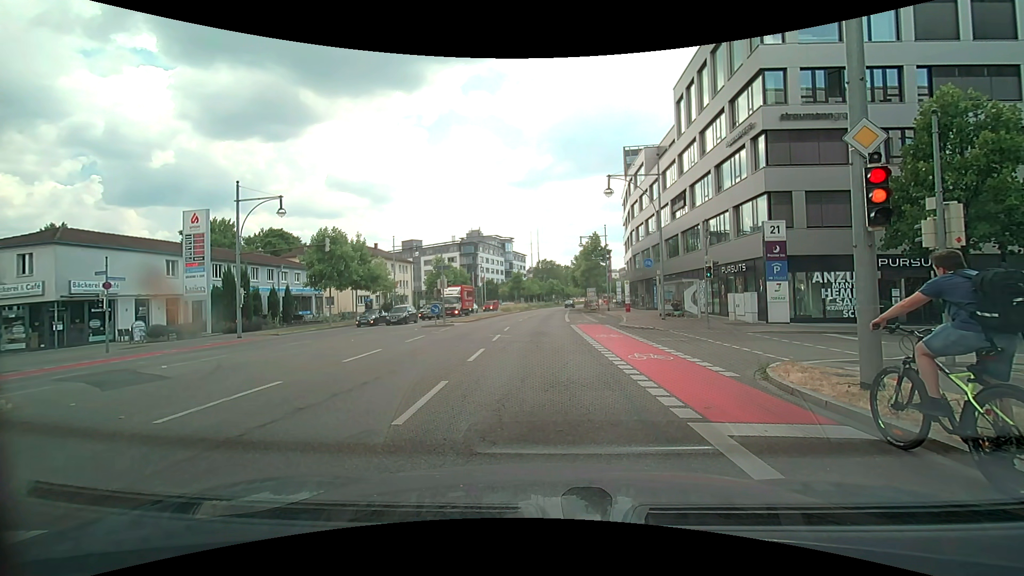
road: primary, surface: asphalt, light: Day
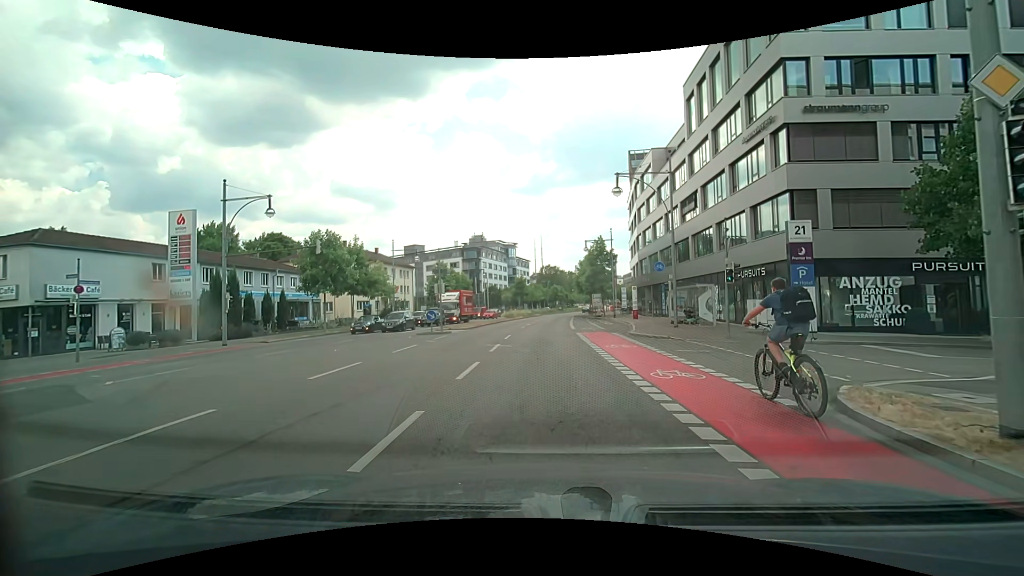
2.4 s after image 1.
(0.0, +2.2) m; -1°
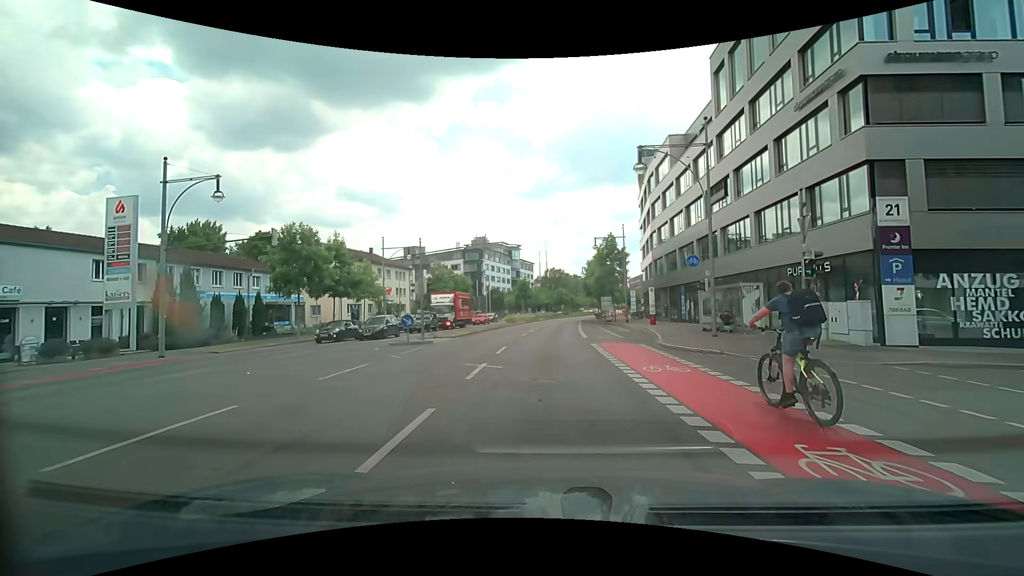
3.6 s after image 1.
(0.0, +6.0) m; 0°
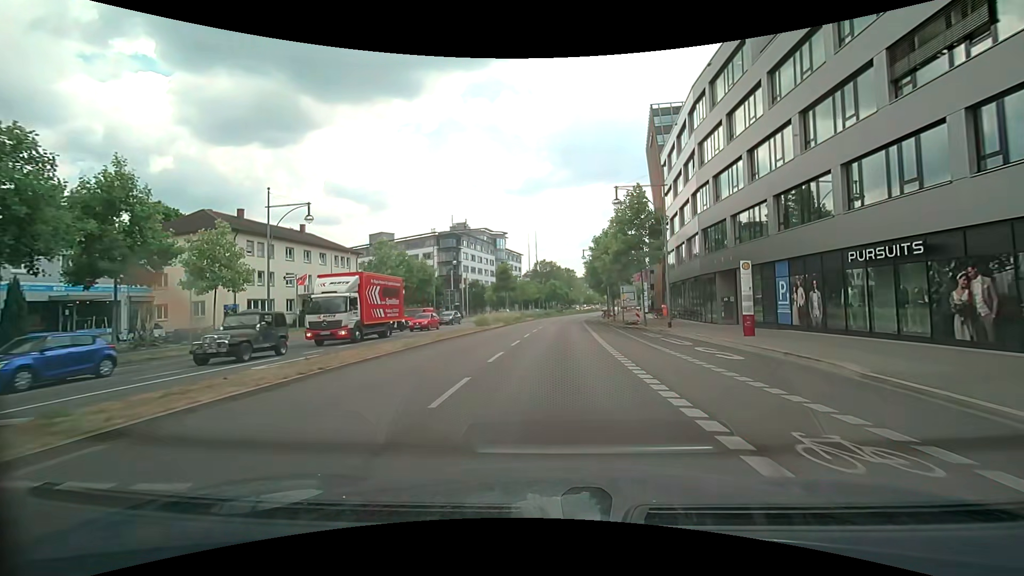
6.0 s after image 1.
(+0.2, +22.0) m; +1°
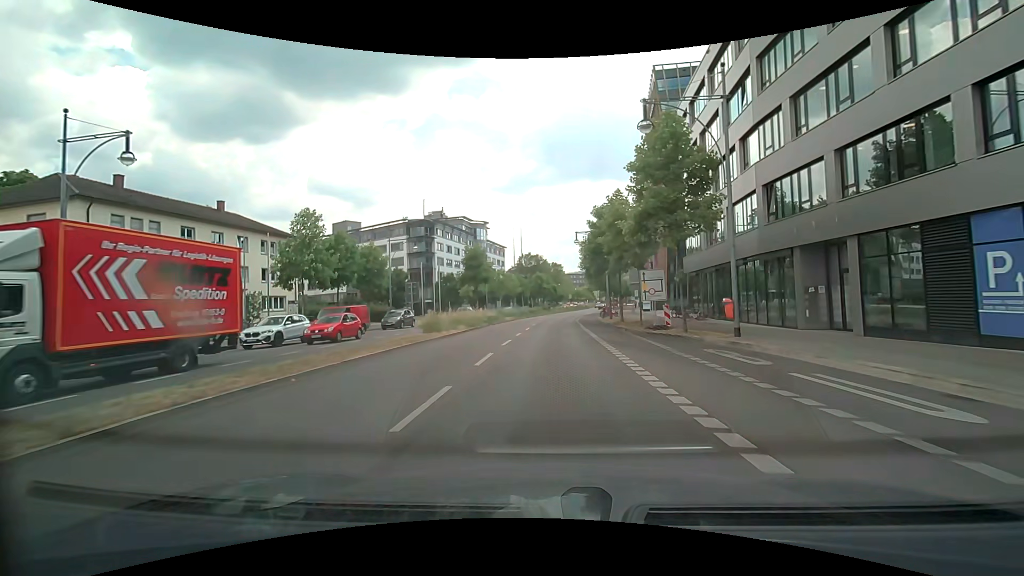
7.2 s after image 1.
(+0.1, +13.5) m; +1°
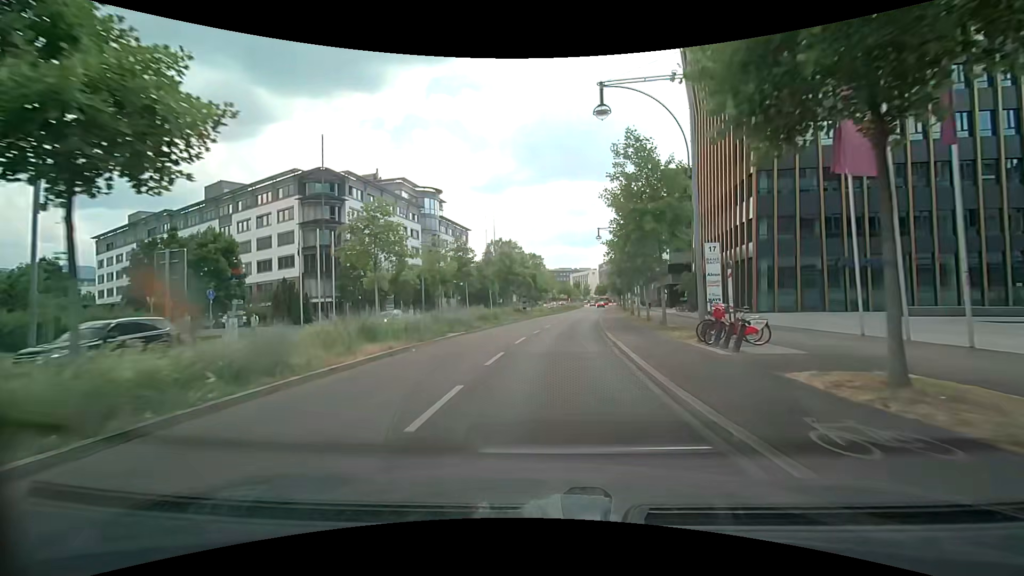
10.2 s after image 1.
(+0.8, +36.1) m; +3°
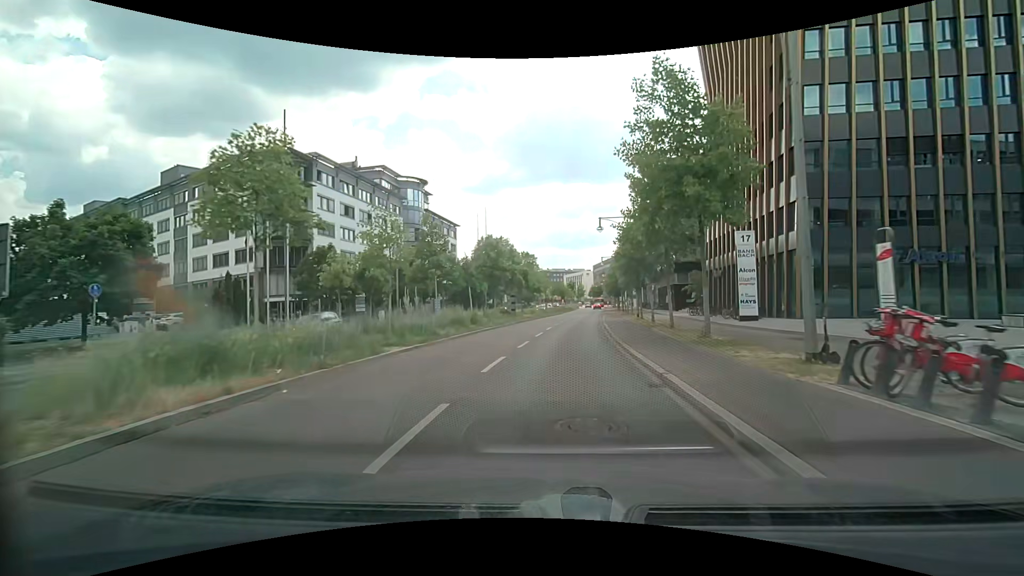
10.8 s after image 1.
(0.0, +7.4) m; 0°
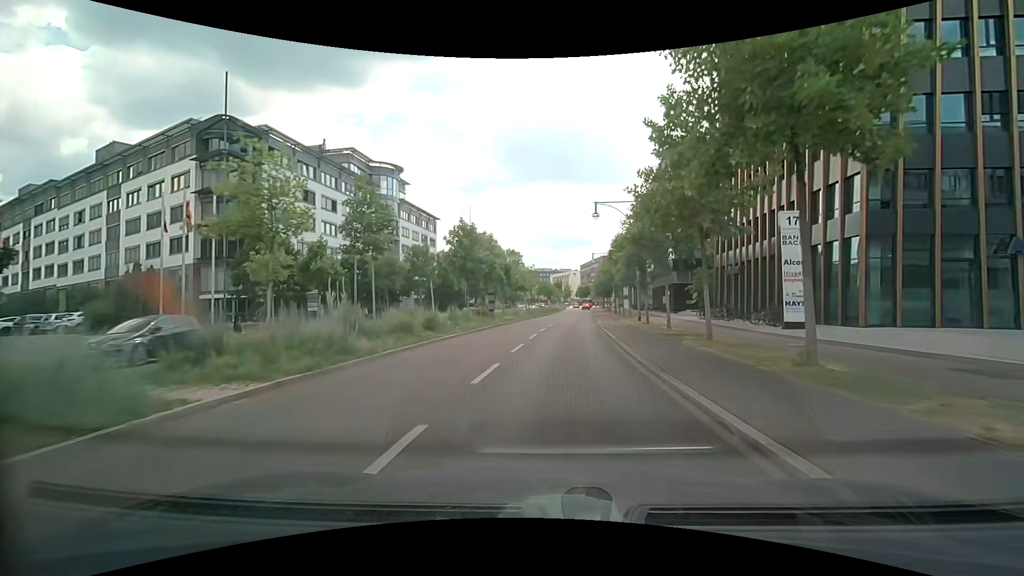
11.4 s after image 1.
(+0.1, +7.4) m; +1°
(0, +10) (+1, +20) (+1, +30) (+2, +40) (+3, +50) (+4, +60) (+5, +70) (+6, +80) (+7, +90) (+8, +100) m
